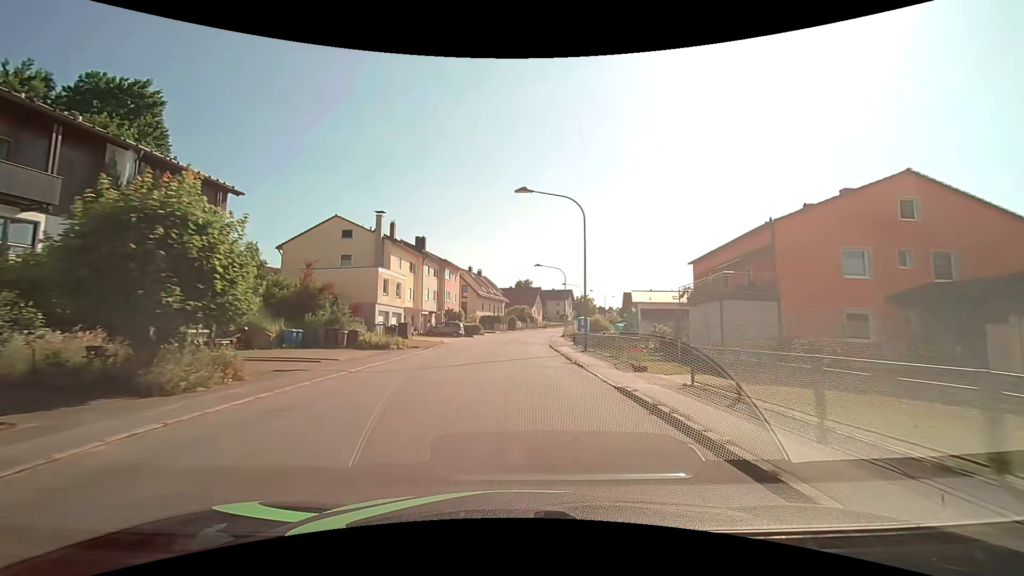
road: unclassified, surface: asphalt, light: Day
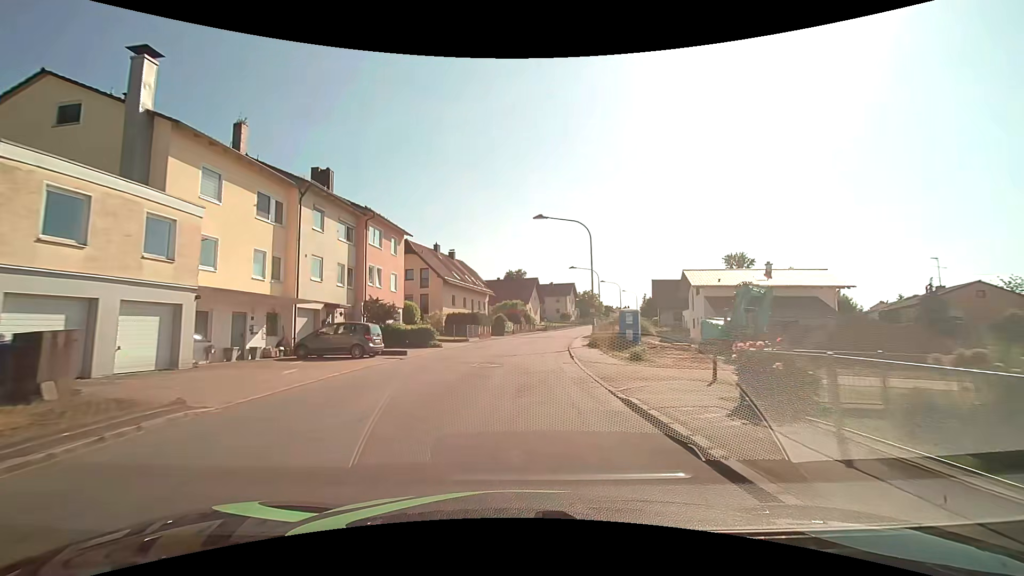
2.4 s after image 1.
(+0.2, +28.7) m; +1°
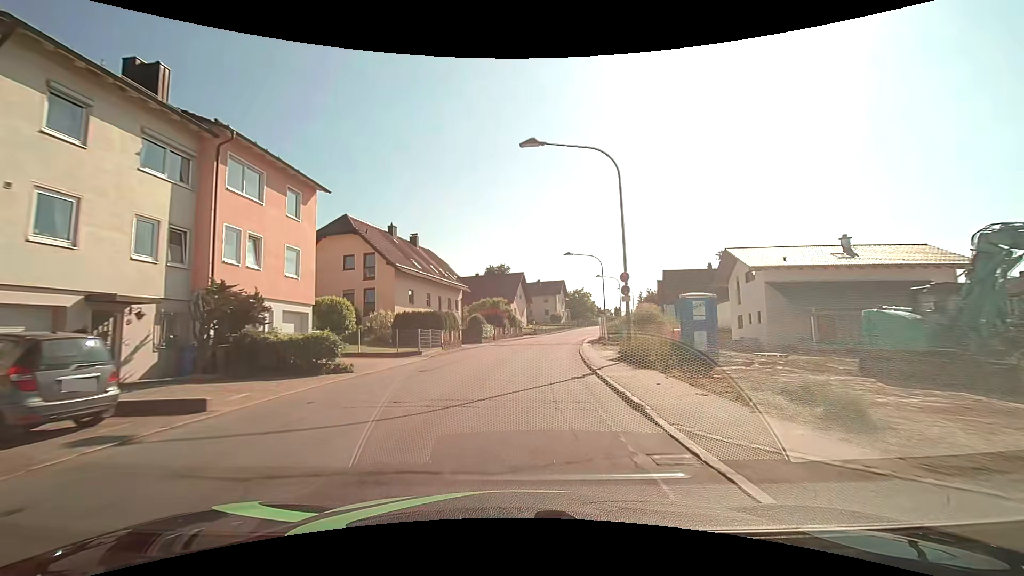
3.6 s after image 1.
(+0.2, +14.6) m; +1°
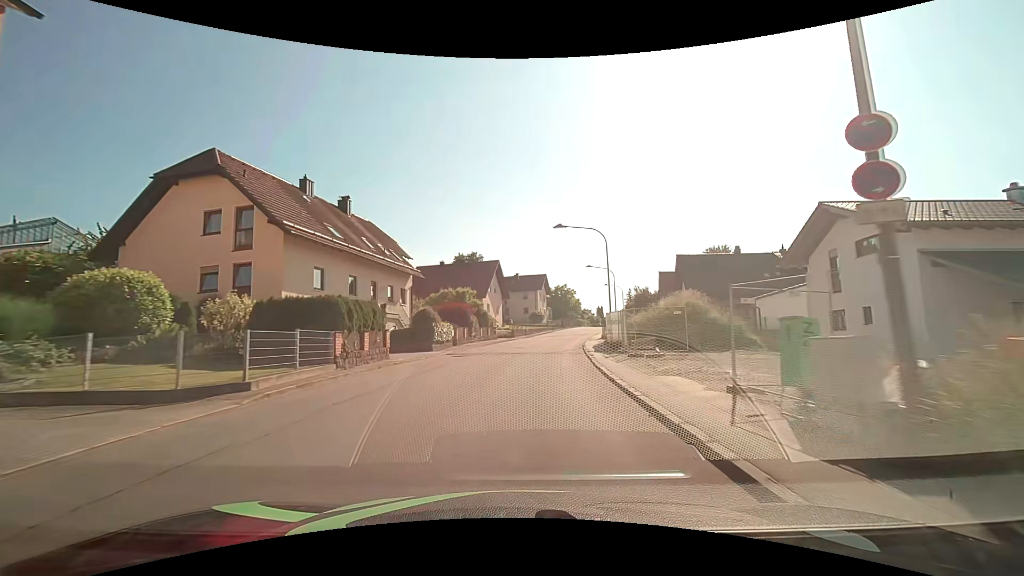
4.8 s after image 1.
(+0.4, +14.7) m; +3°
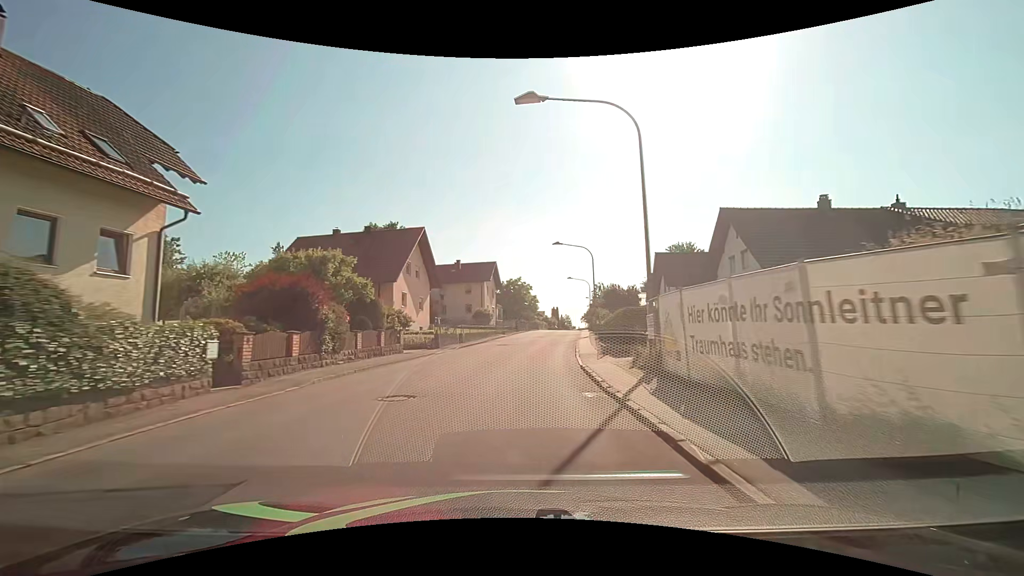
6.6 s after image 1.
(+1.2, +22.1) m; +6°
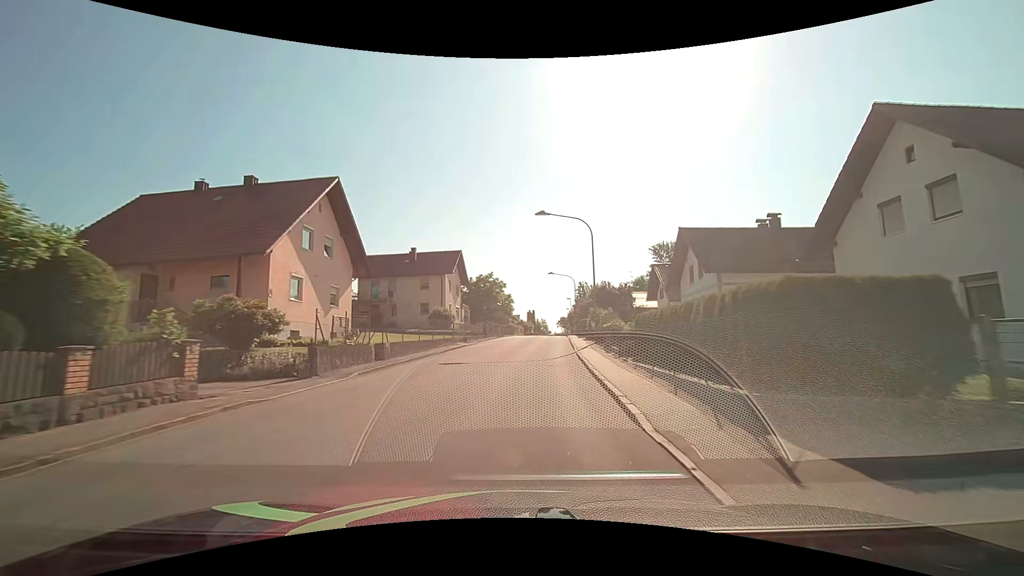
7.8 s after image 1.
(+0.3, +14.9) m; +2°
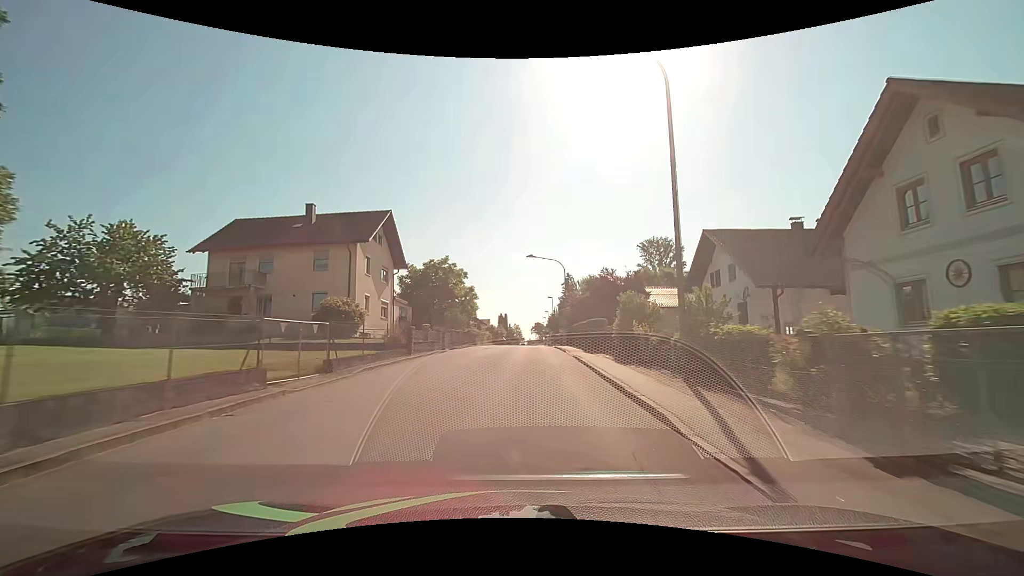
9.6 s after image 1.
(+1.0, +22.5) m; +4°
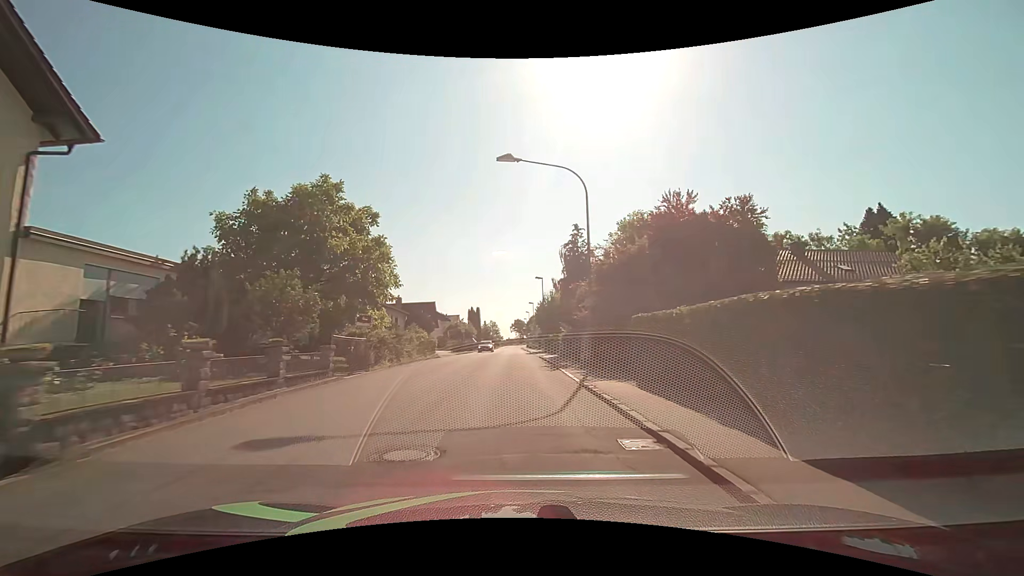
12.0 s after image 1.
(+0.8, +29.4) m; +3°
(0, +10) (0, +20) (0, +30) (0, +40) (-1, +50) (-1, +60) (-1, +70) (-1, +80) (-1, +90) (-1, +100) m
